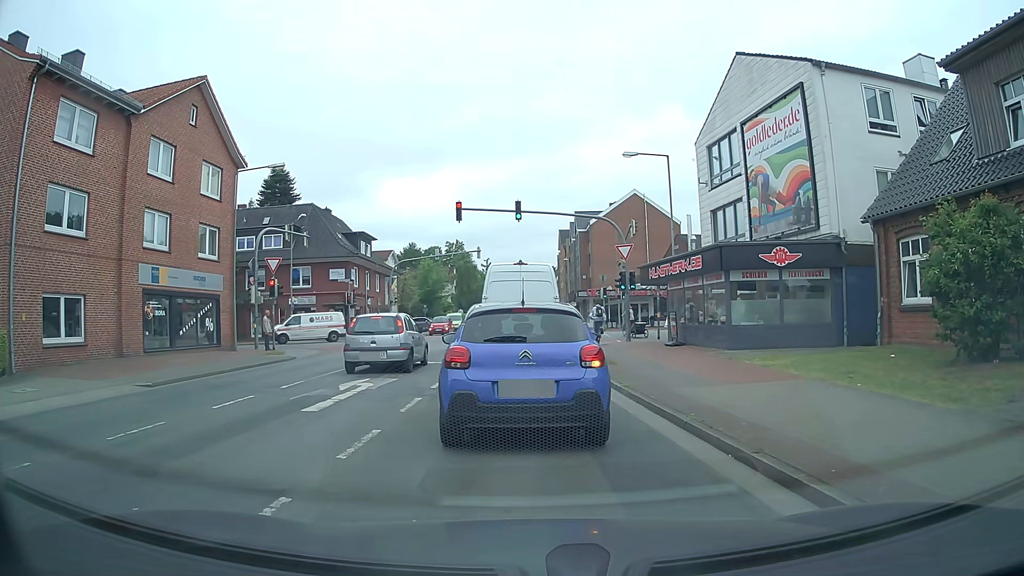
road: tertiary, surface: asphalt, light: Day
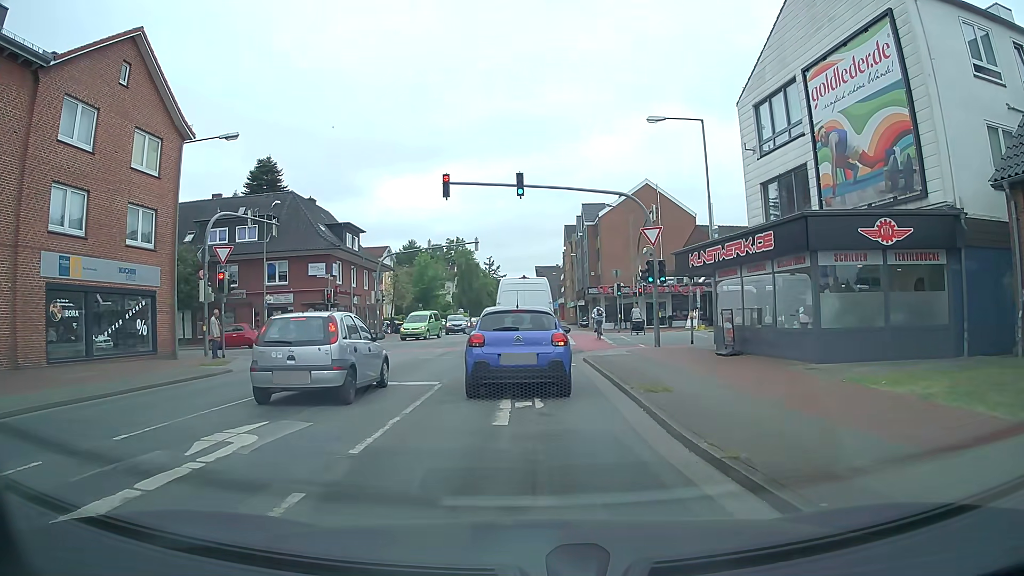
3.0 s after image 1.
(-0.2, +6.3) m; -2°
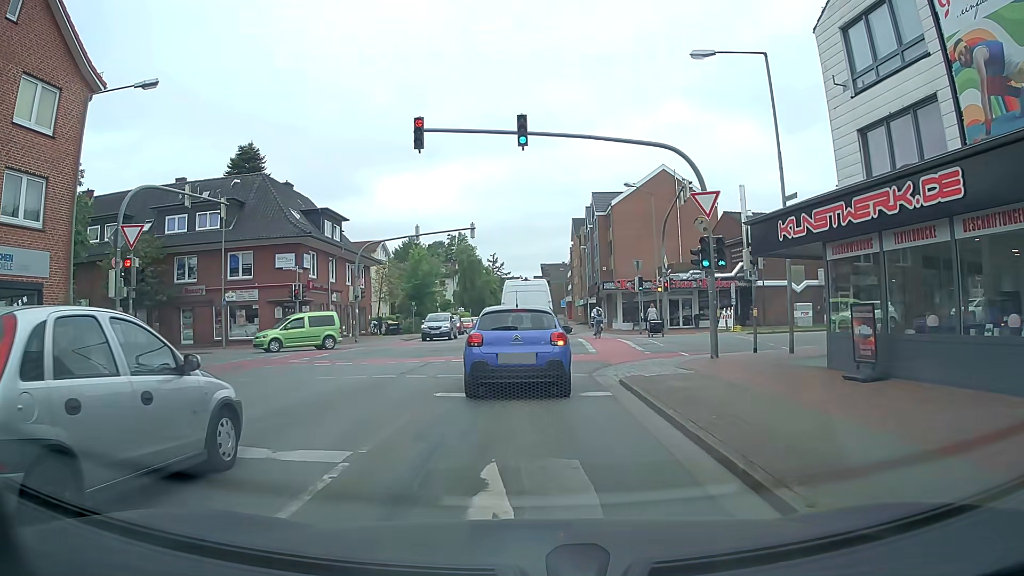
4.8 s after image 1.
(0.0, +7.2) m; 0°
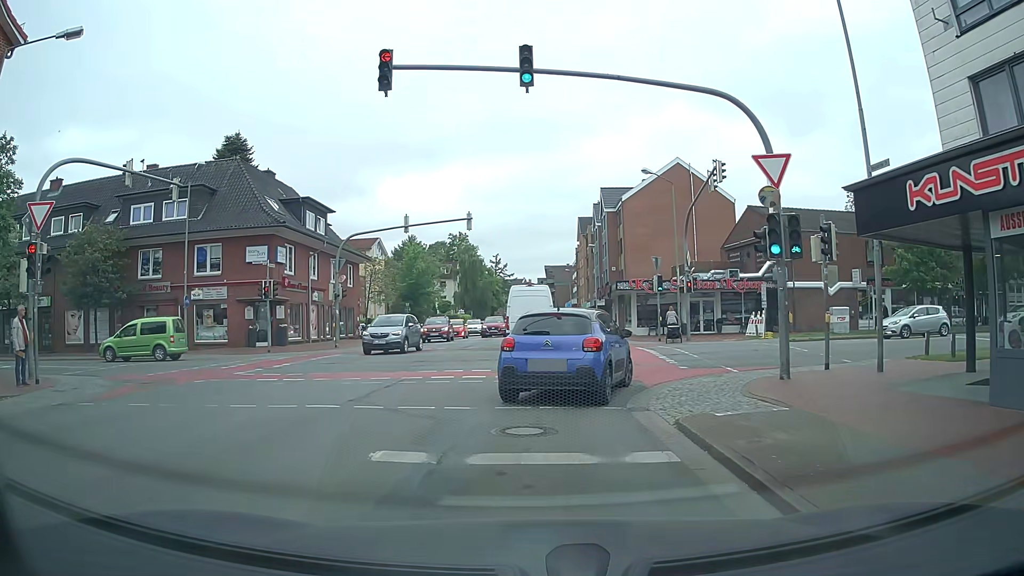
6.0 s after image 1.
(-0.1, +4.9) m; -1°
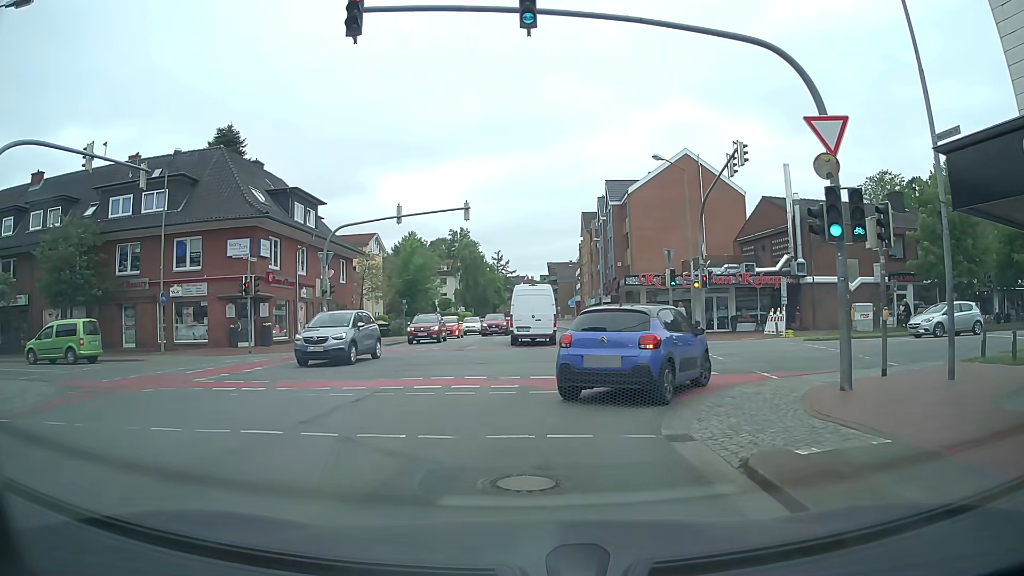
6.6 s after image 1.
(0.0, +2.7) m; 0°
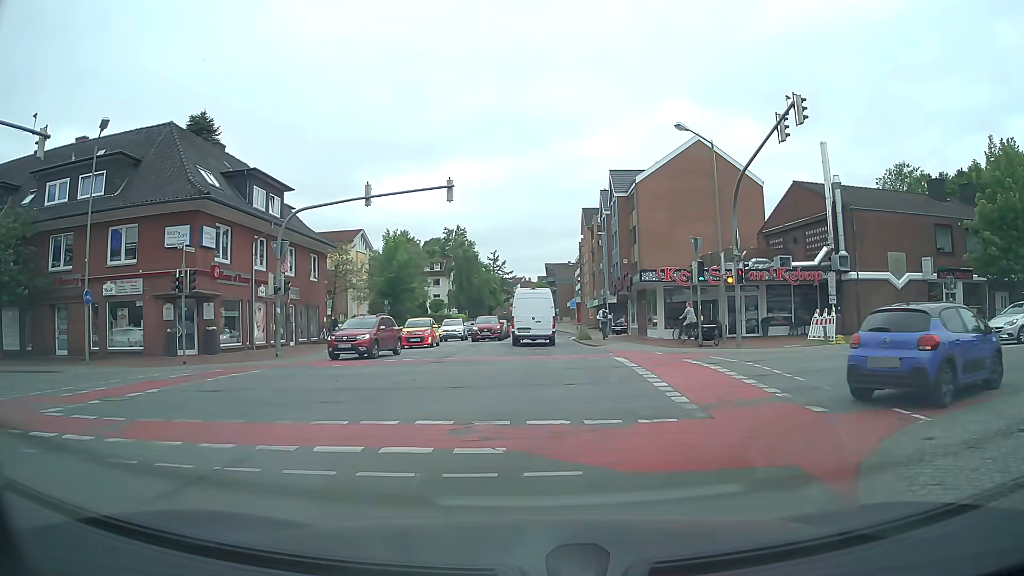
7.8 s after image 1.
(0.0, +6.0) m; -2°
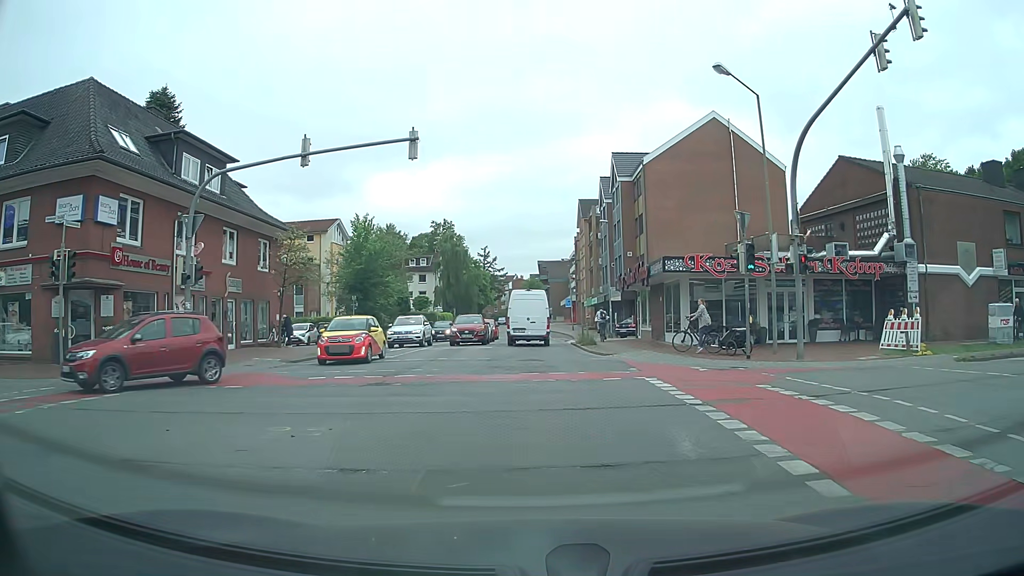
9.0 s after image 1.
(+0.2, +7.1) m; +2°
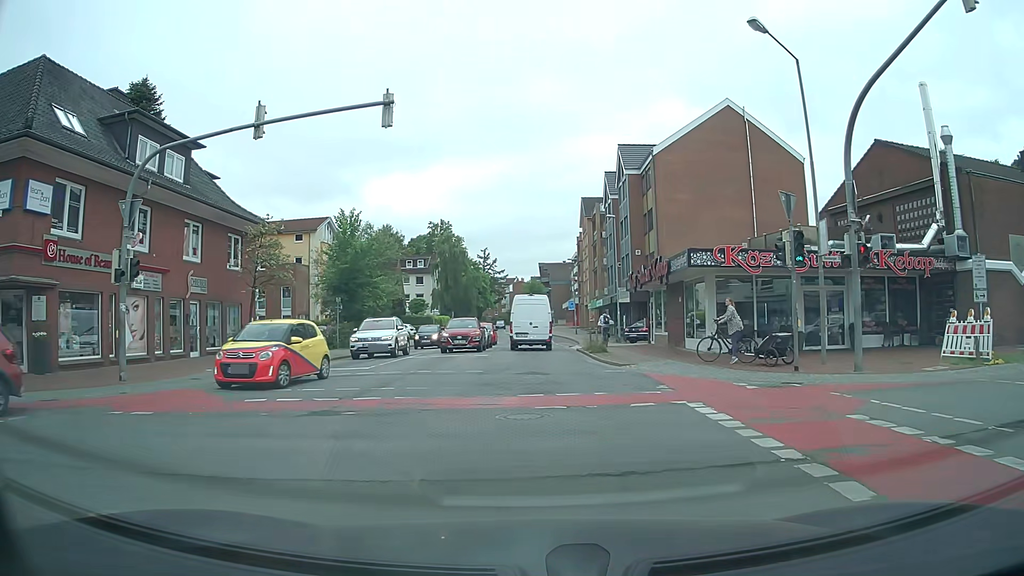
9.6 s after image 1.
(0.0, +3.8) m; +1°
